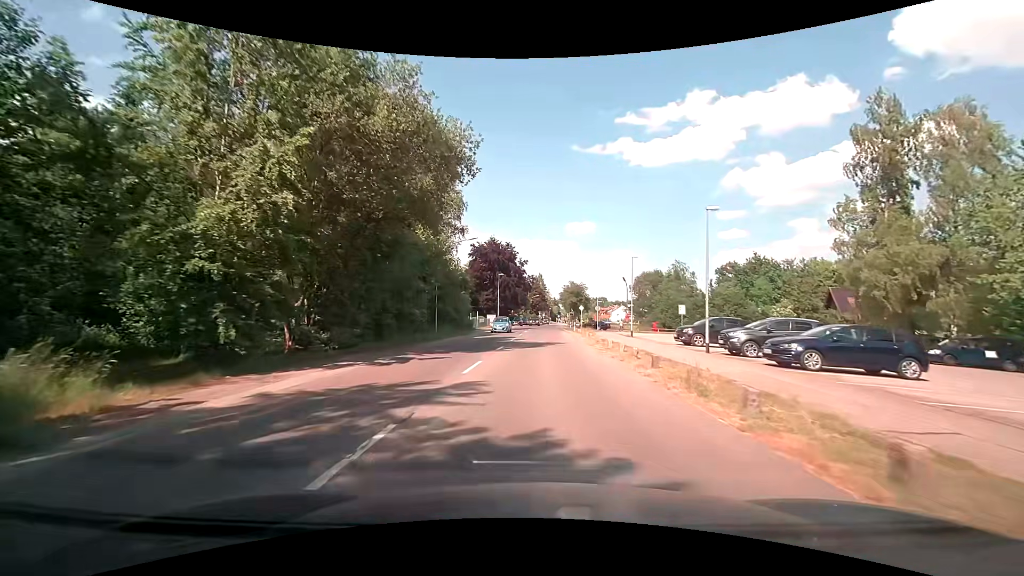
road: tertiary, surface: asphalt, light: Day
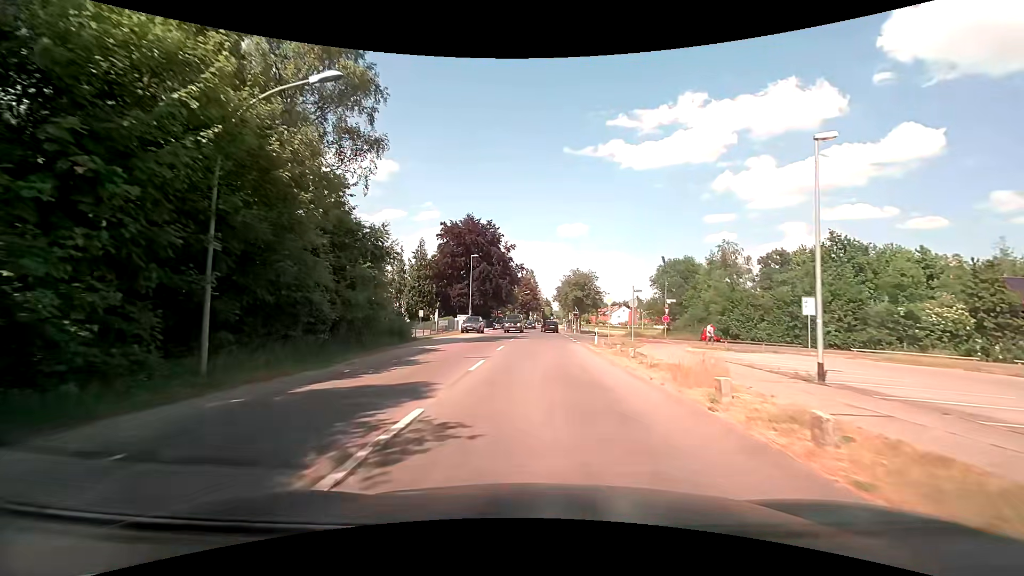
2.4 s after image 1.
(+0.4, +25.8) m; +1°
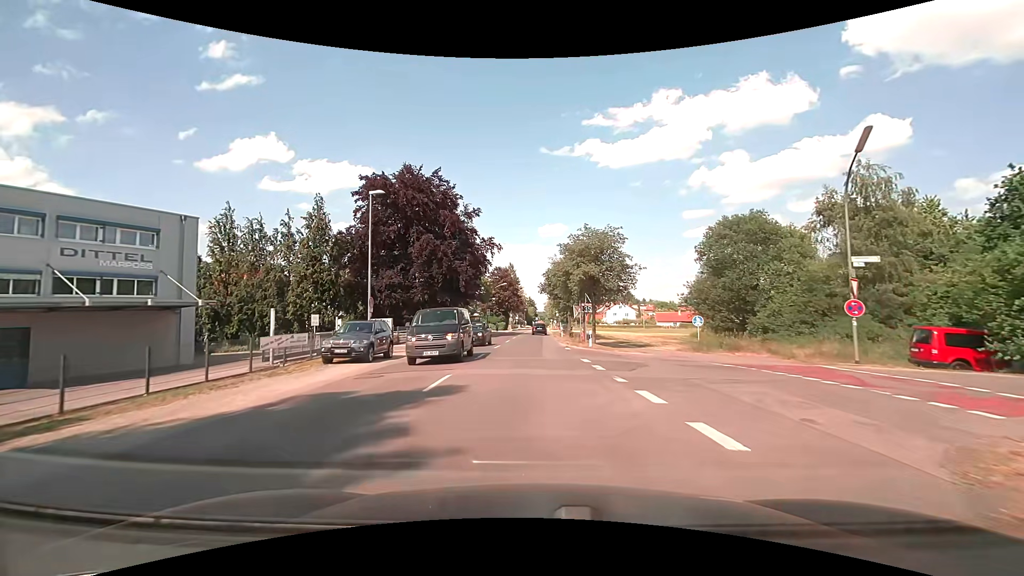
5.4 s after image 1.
(+0.4, +29.7) m; +2°
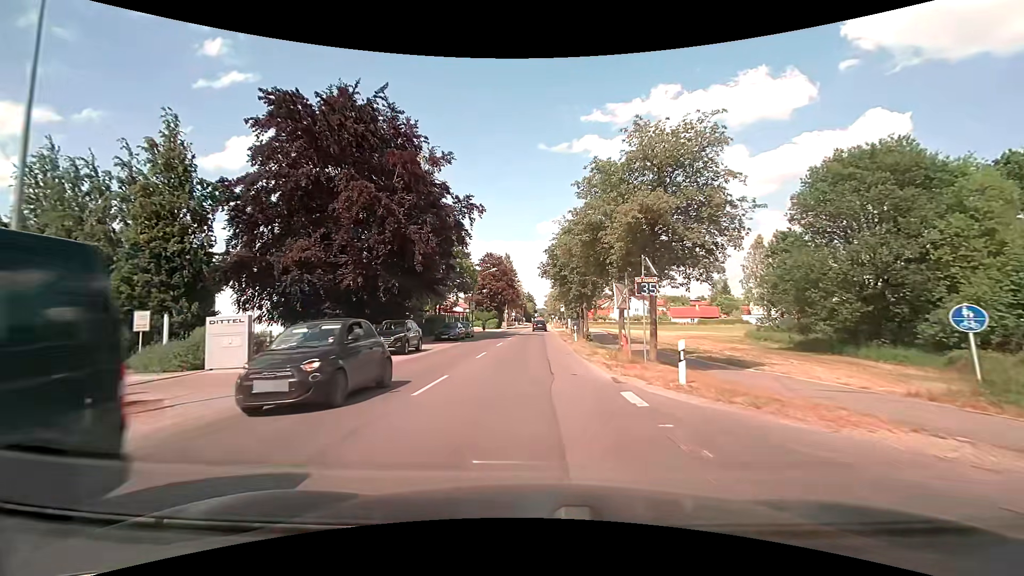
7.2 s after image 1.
(0.0, +18.2) m; 0°
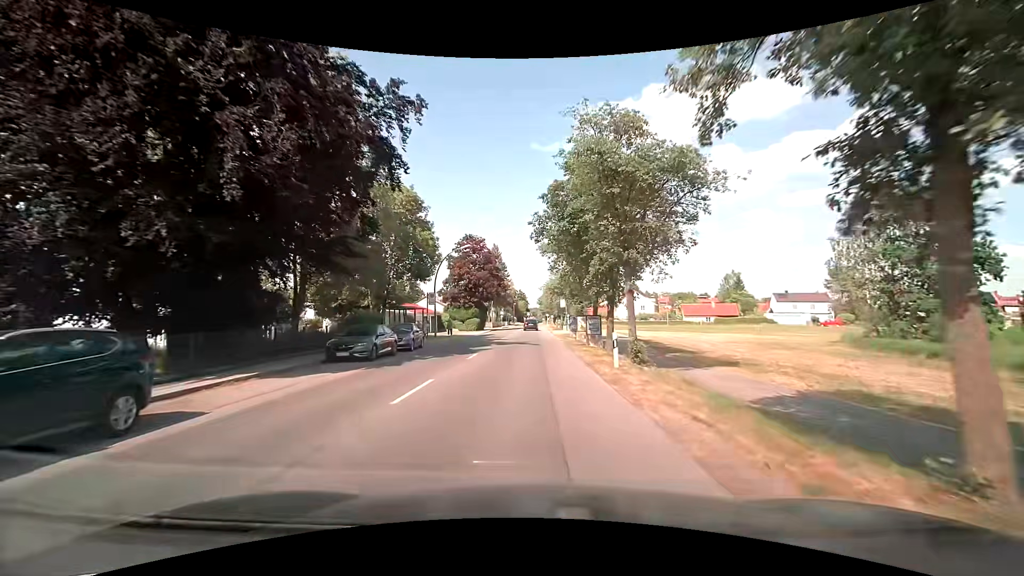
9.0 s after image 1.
(+0.2, +18.9) m; +1°
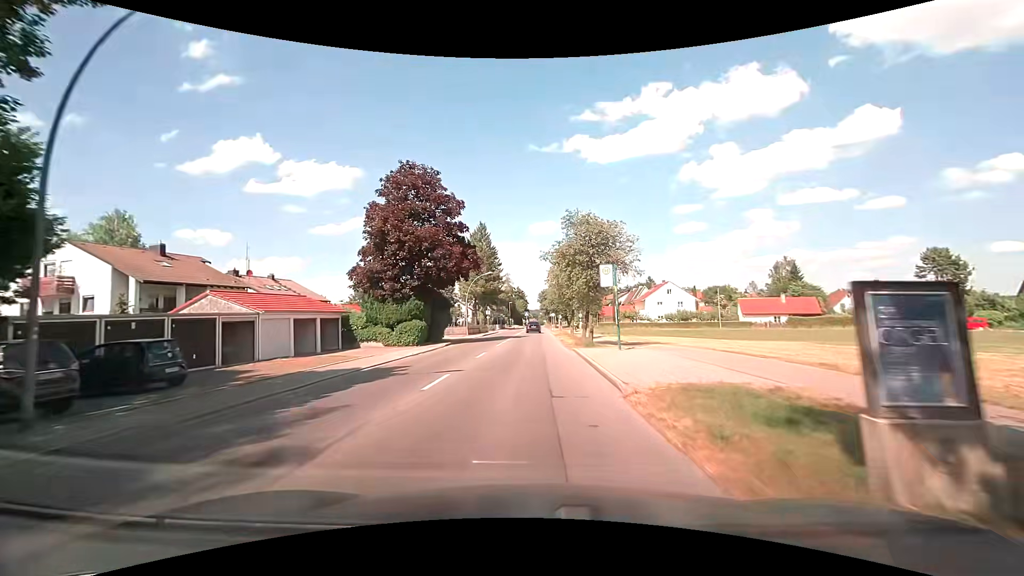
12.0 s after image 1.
(+0.1, +34.0) m; 0°
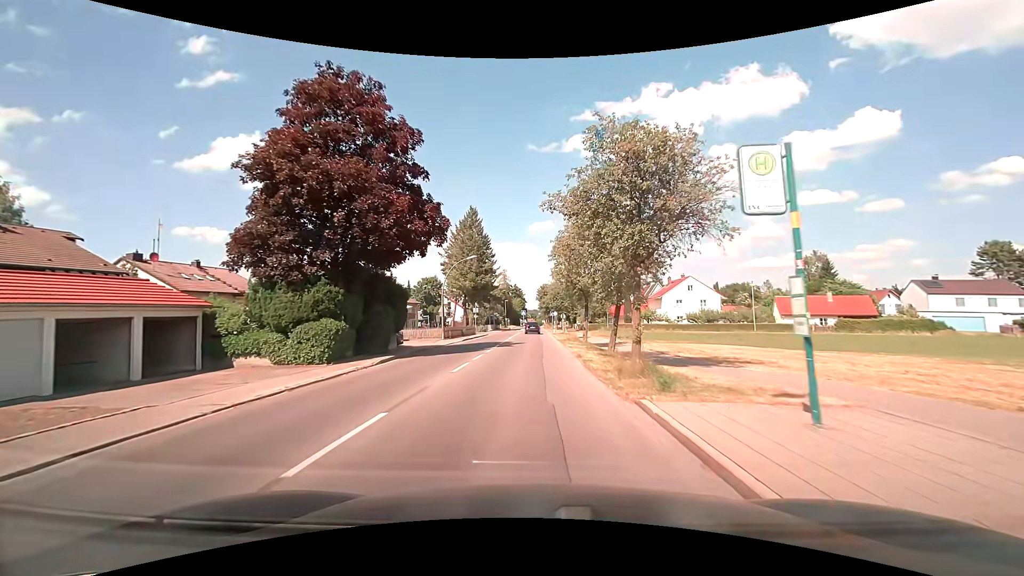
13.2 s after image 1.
(+0.1, +14.4) m; +1°
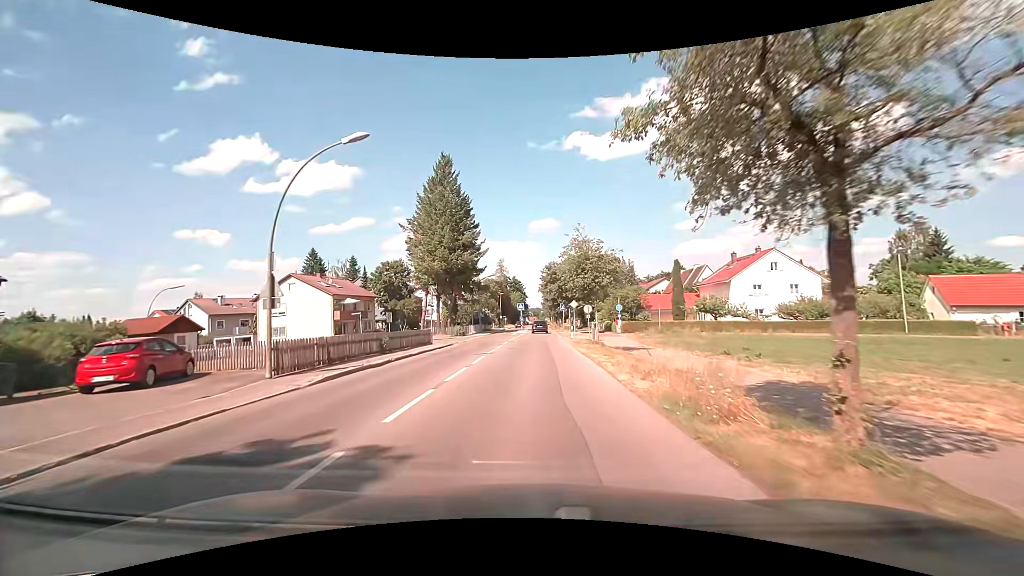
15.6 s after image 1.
(-0.1, +28.8) m; 0°
(0, +10) (0, +20) (0, +30) (0, +40) (0, +50) (0, +60) (0, +70) (0, +80) (0, +90) (0, +100) m
